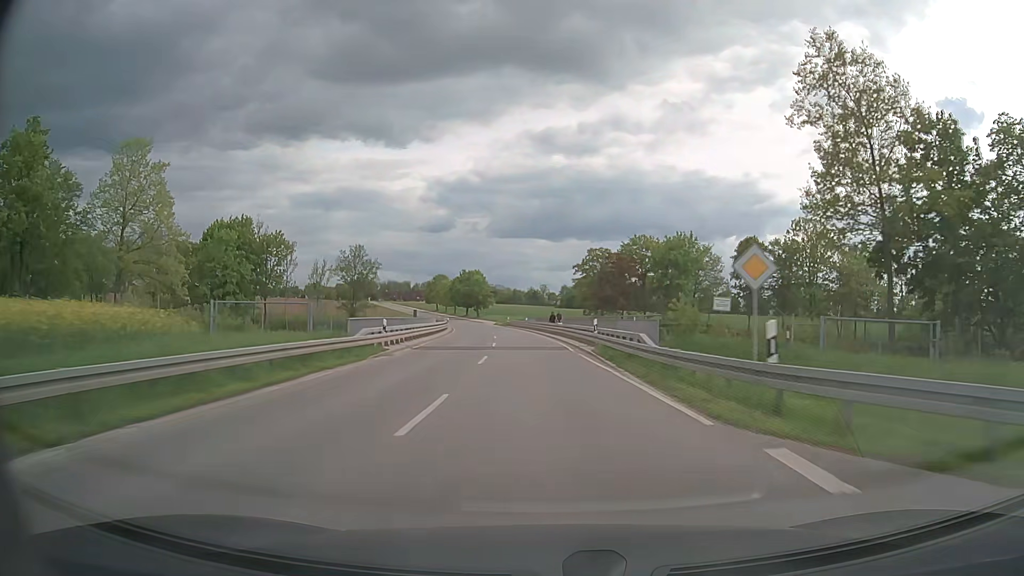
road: secondary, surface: asphalt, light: Day
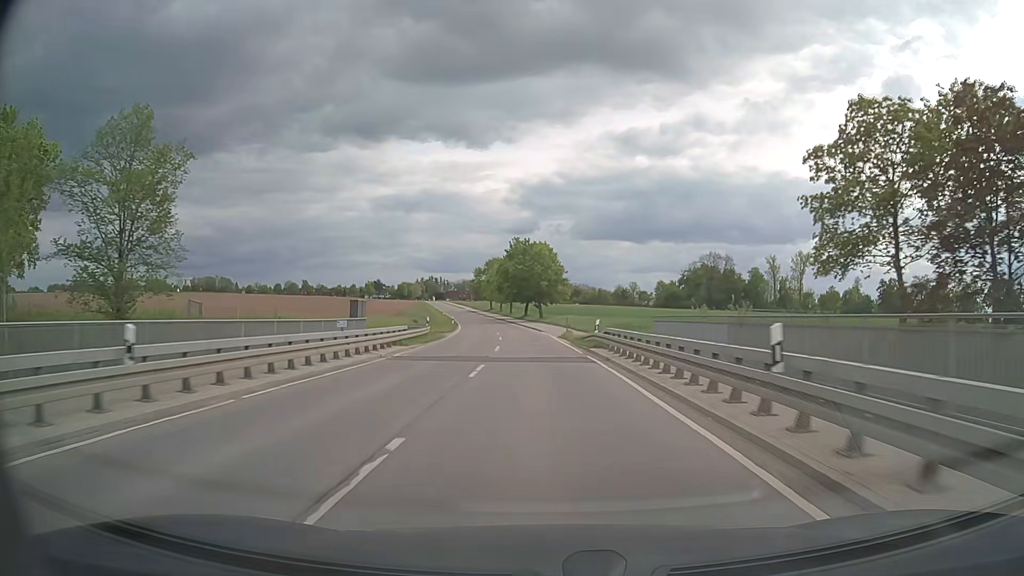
(-3.7, +64.6) m; -7°
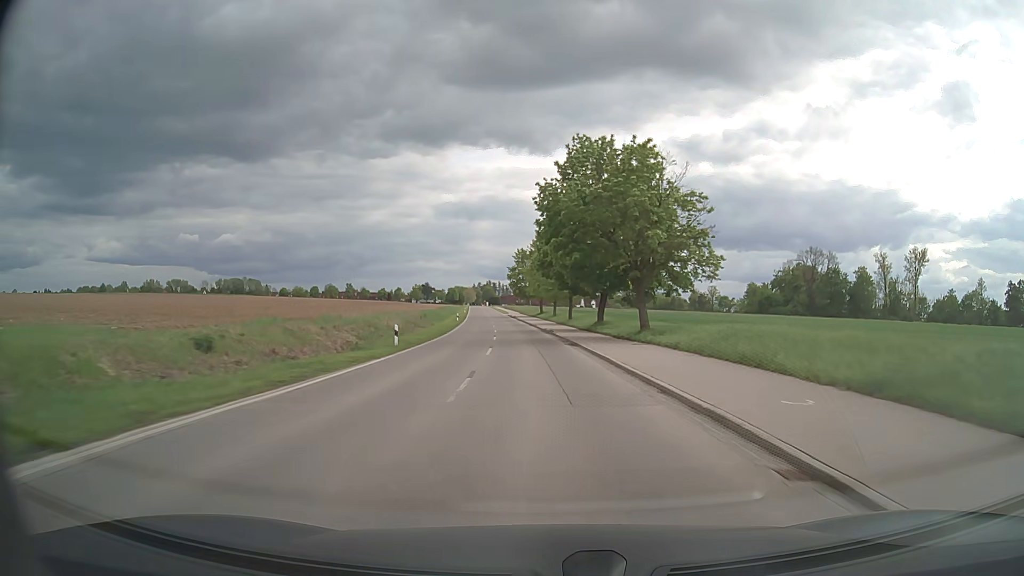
(-2.3, +52.2) m; -5°
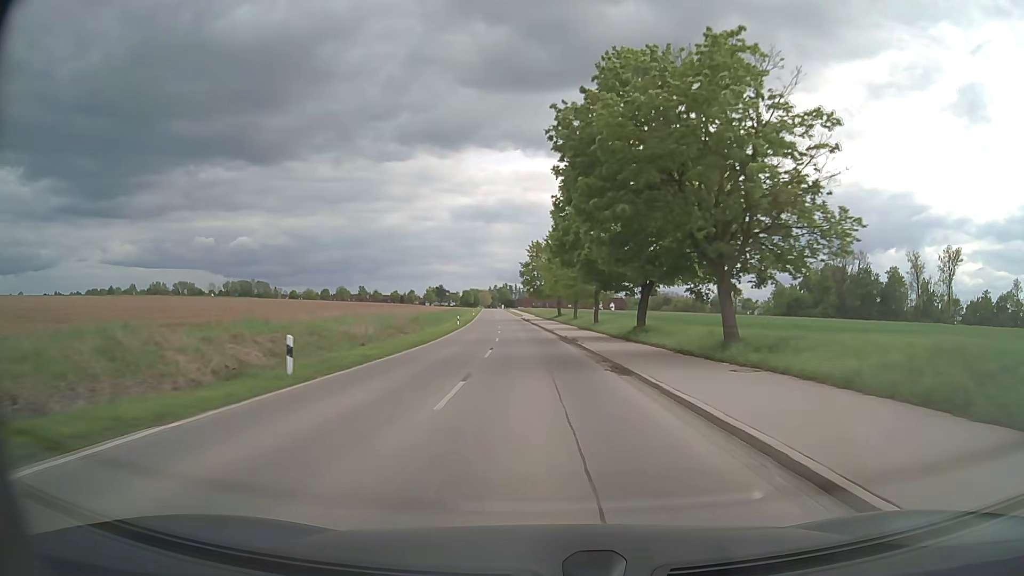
(-0.1, +13.2) m; -1°
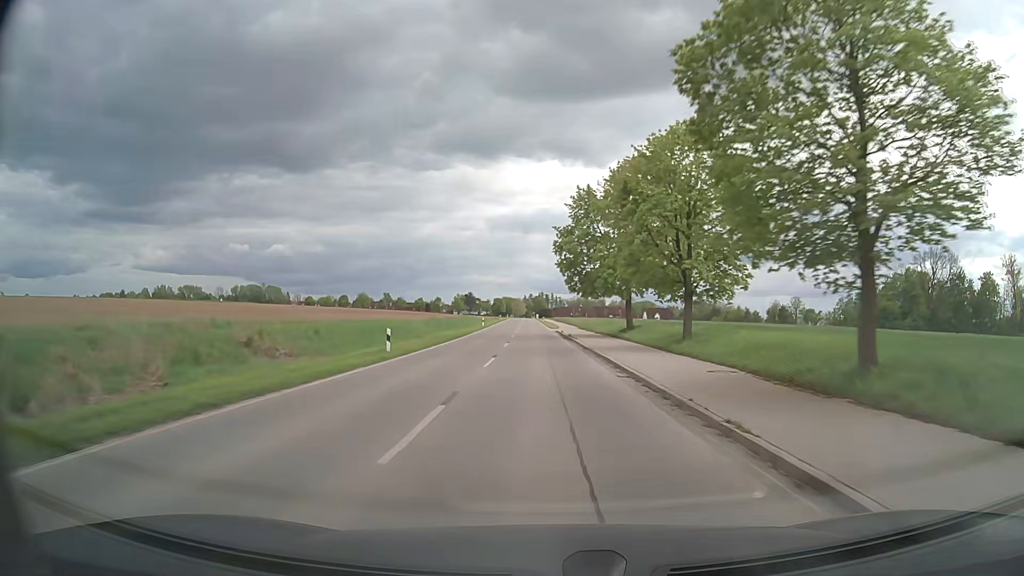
(-1.5, +39.6) m; -3°
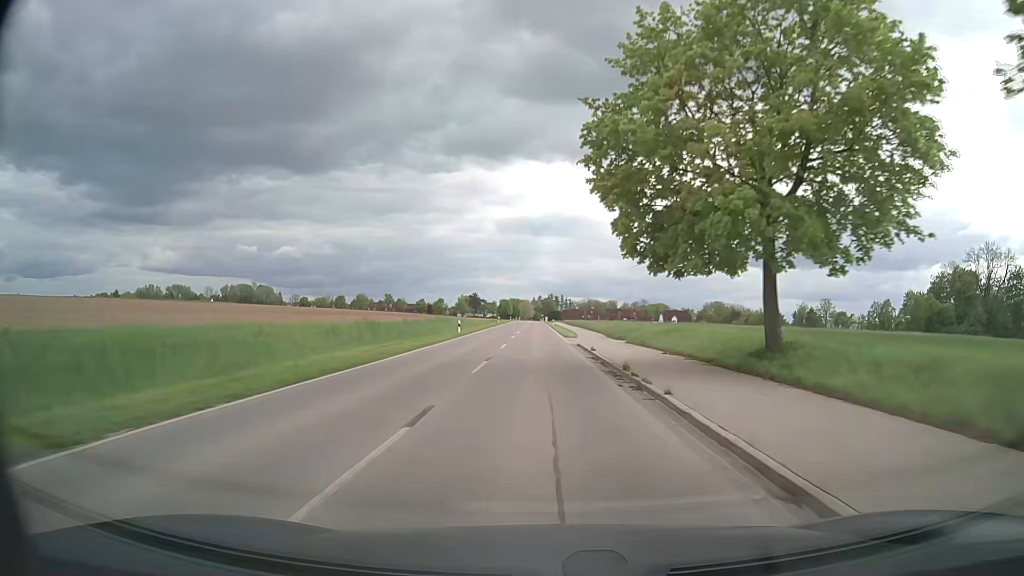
(-0.1, +26.4) m; -1°
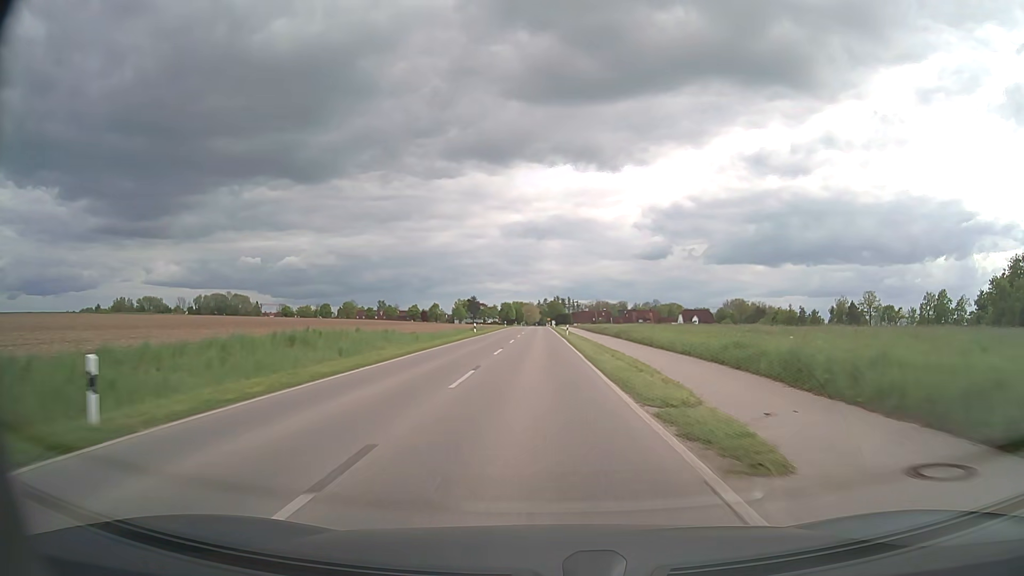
(-0.1, +39.3) m; 0°
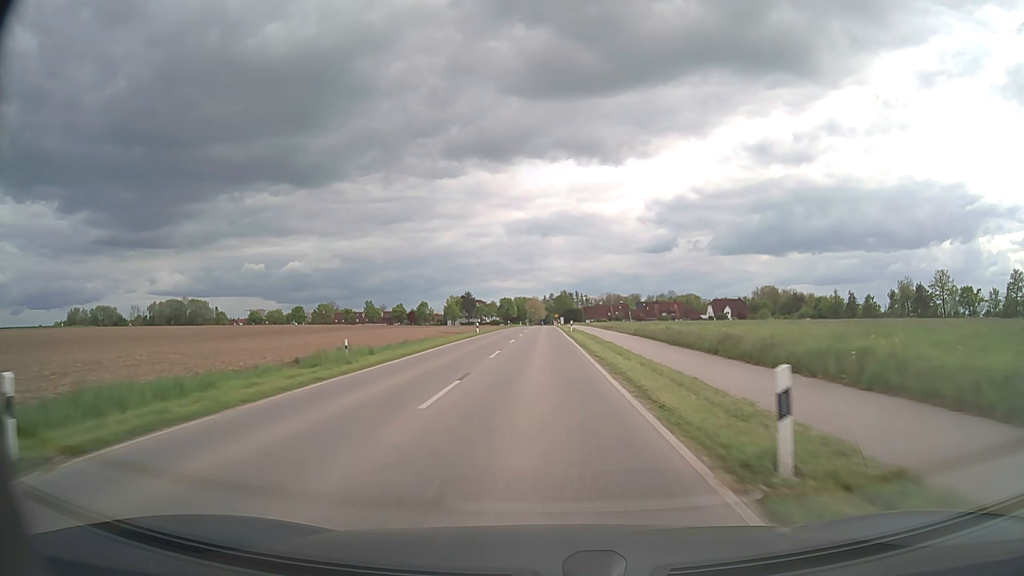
(-0.4, +51.4) m; -1°
(0, +10) (0, +20) (0, +30) (0, +40) (0, +50) (0, +60) (0, +70) (0, +80) (0, +90) (0, +100) m
